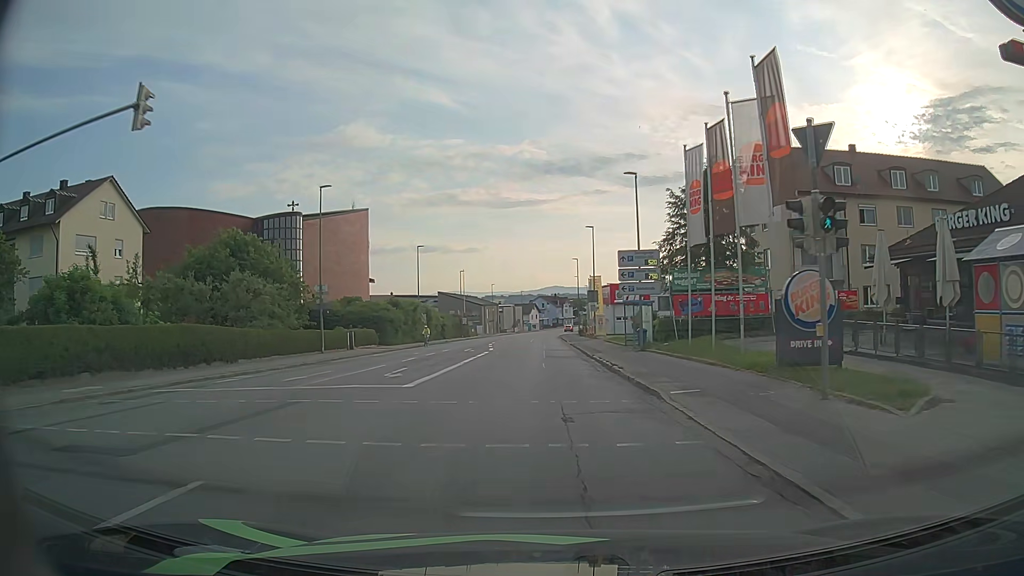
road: tertiary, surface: asphalt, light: Day
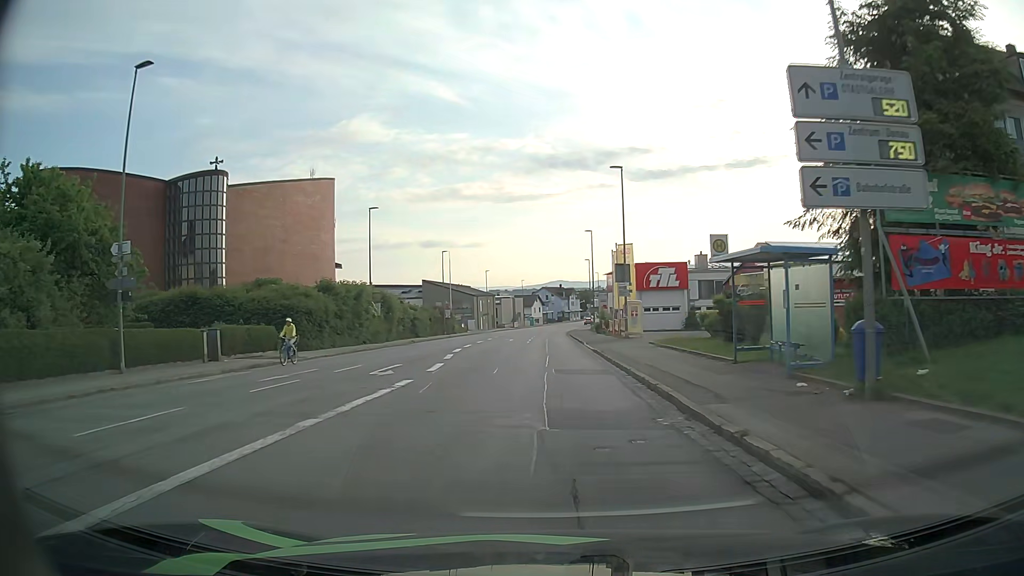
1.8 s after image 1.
(-0.2, +21.8) m; 0°
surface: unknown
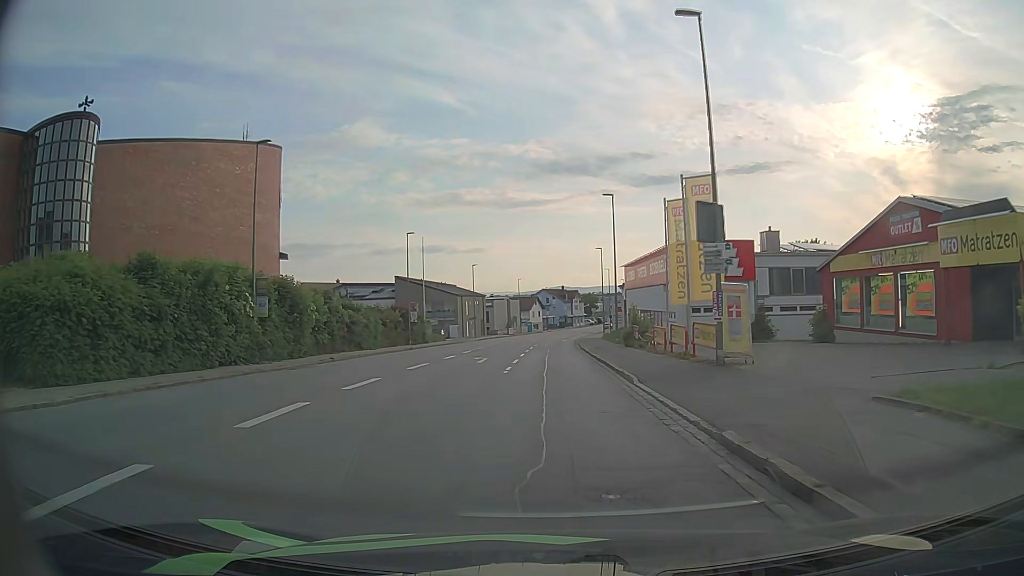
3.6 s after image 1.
(-0.1, +21.8) m; 0°
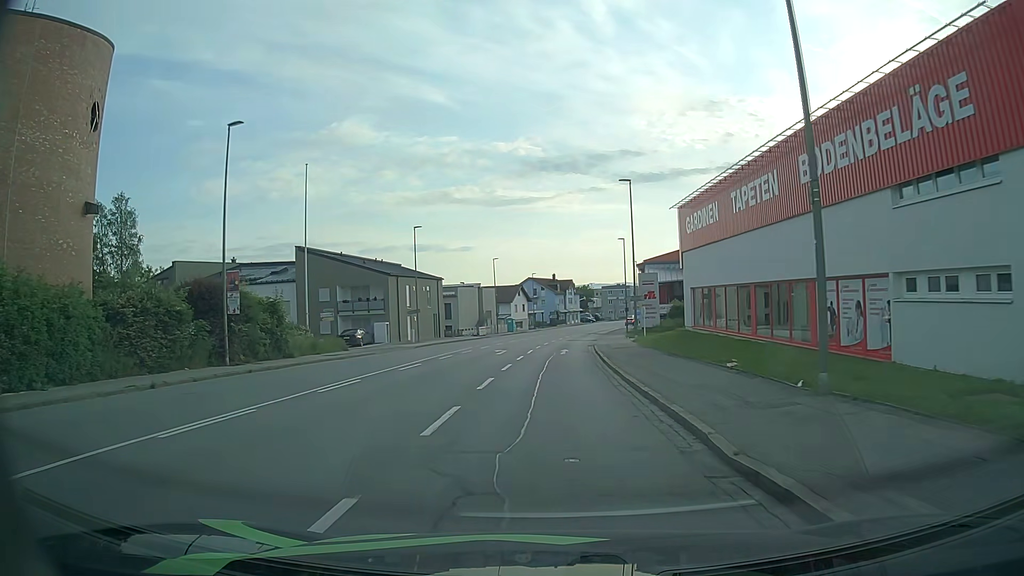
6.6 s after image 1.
(+0.1, +35.7) m; +1°
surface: asphalt
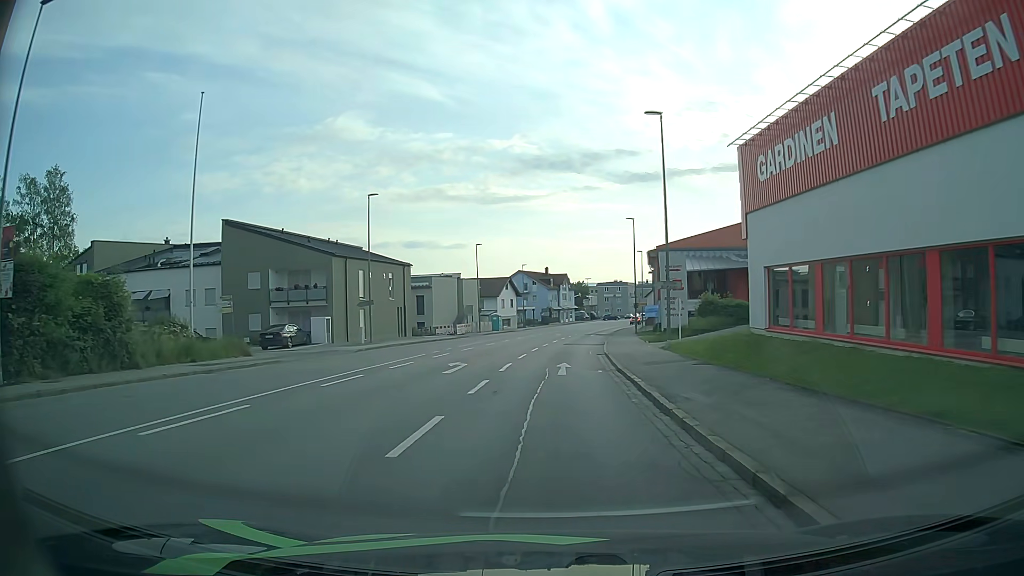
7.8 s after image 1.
(+0.1, +13.9) m; 0°
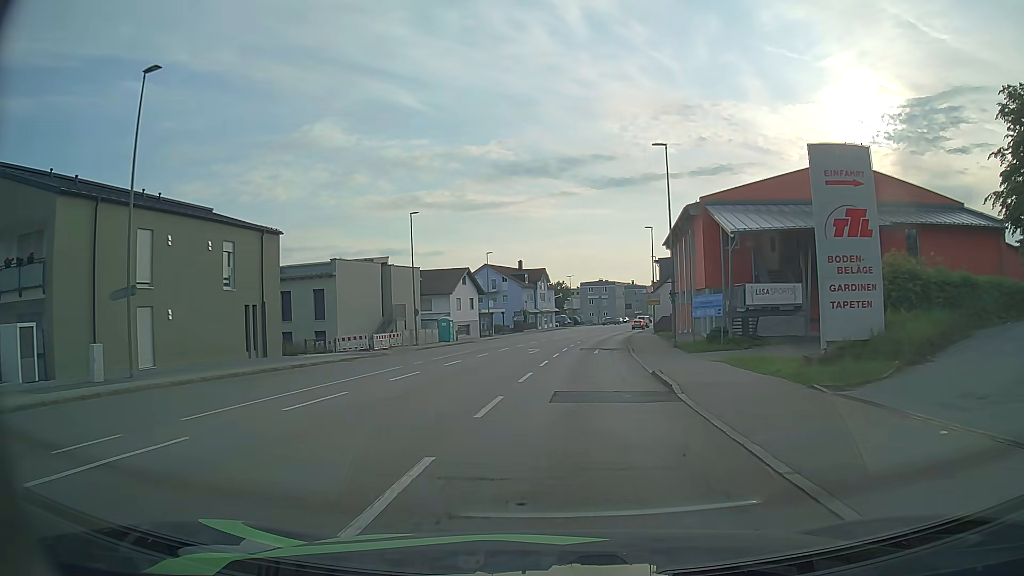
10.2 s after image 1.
(+0.3, +26.7) m; +2°
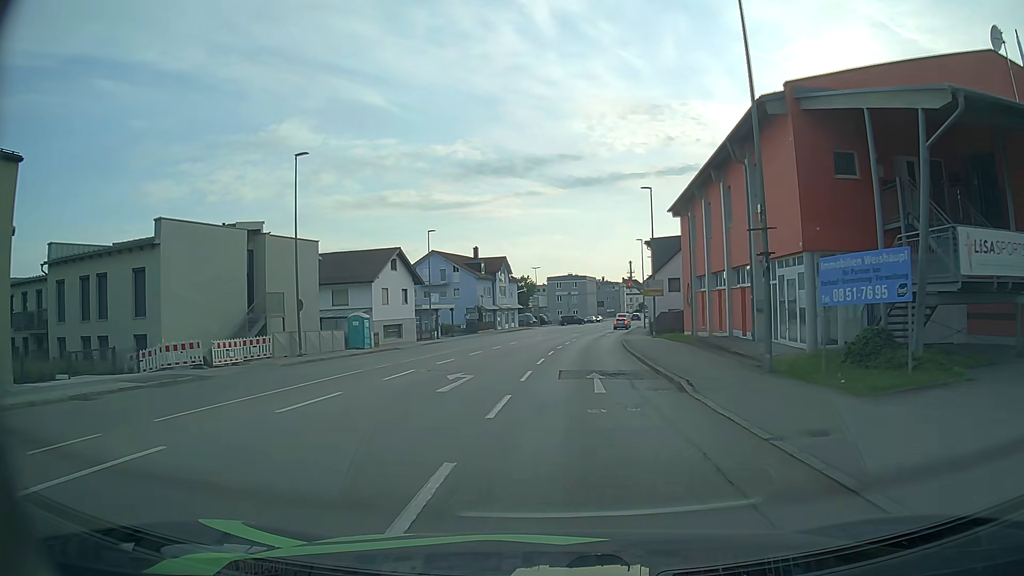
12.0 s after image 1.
(+0.5, +18.7) m; +3°
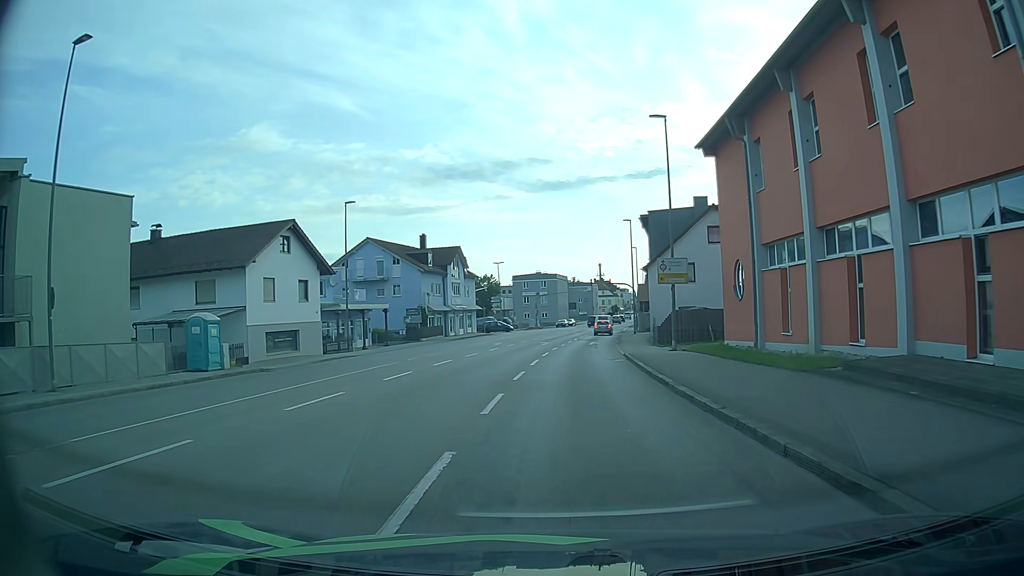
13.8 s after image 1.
(+0.5, +17.1) m; +3°
(0, +10) (0, +20) (+1, +30) (+2, +40) (+3, +50) (+4, +60) (+6, +70) (+7, +80) (+8, +89) (+10, +99) m
